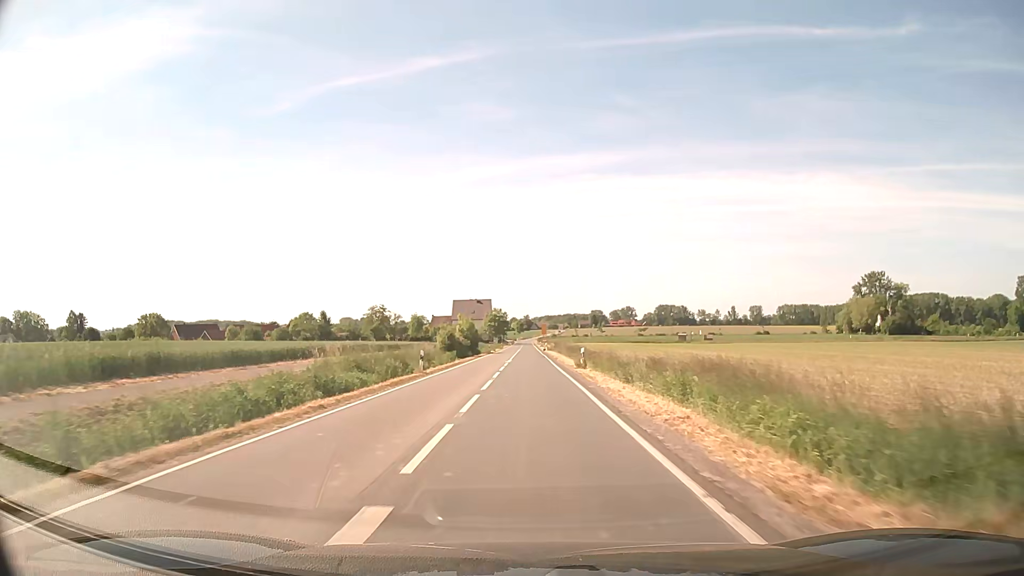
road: secondary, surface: asphalt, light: Day
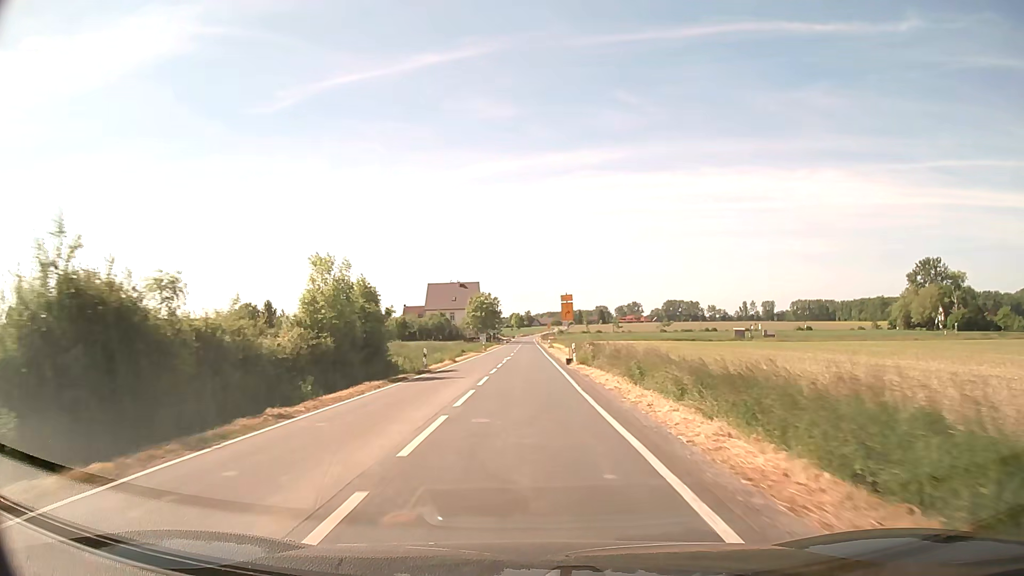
(+0.2, +53.9) m; 0°
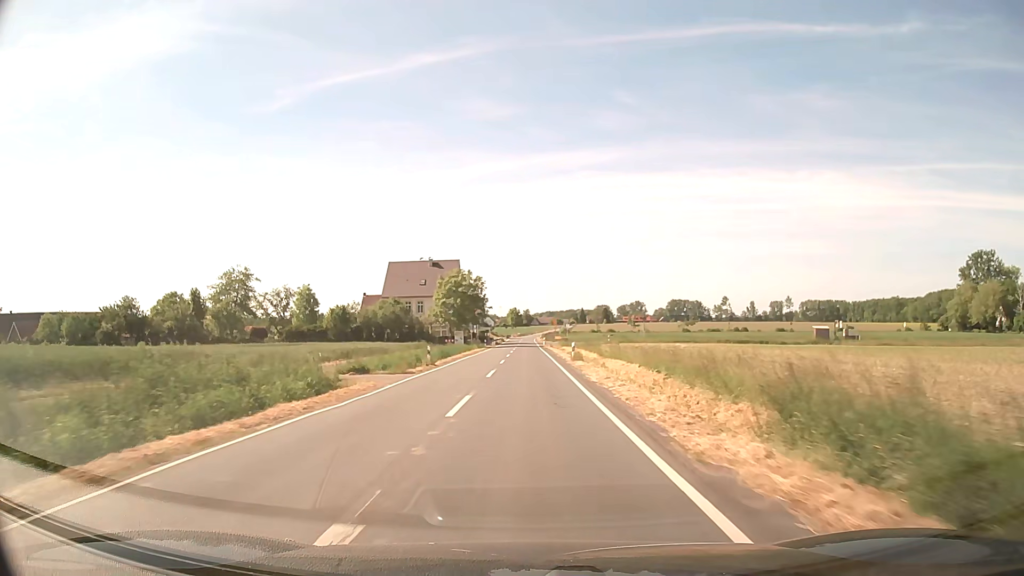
(-0.1, +43.1) m; 0°
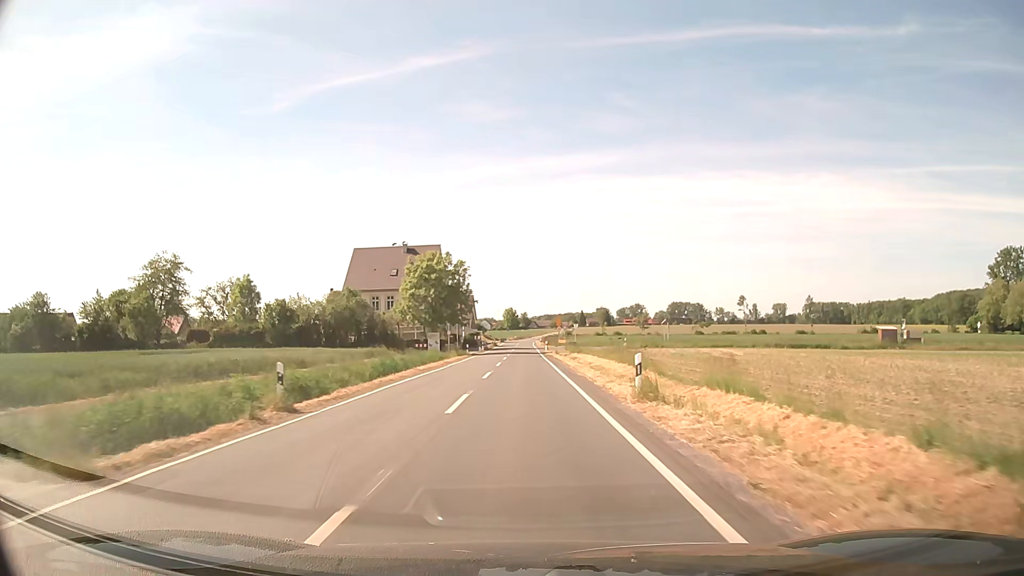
(0.0, +21.6) m; 0°
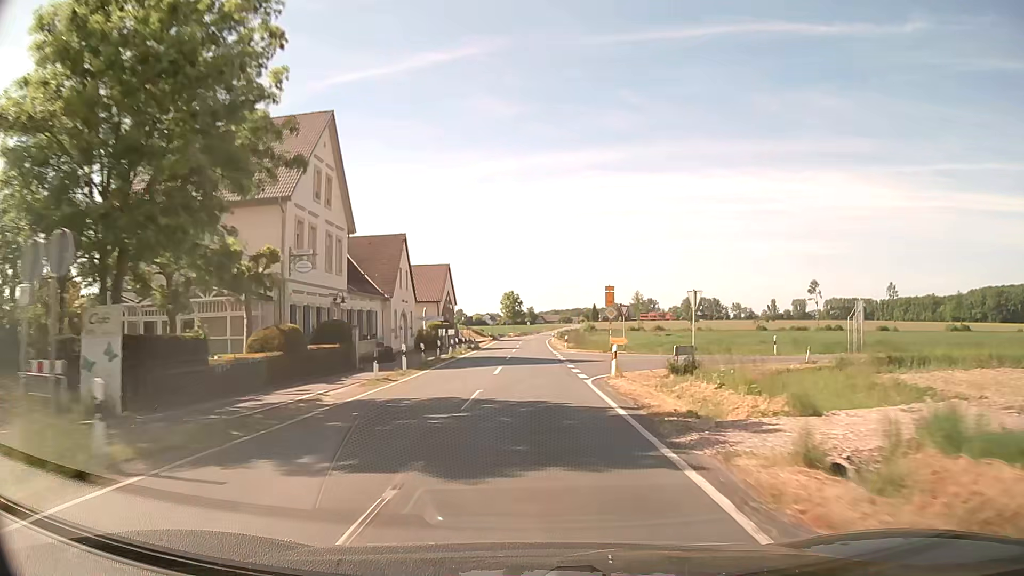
(-0.4, +53.8) m; -1°
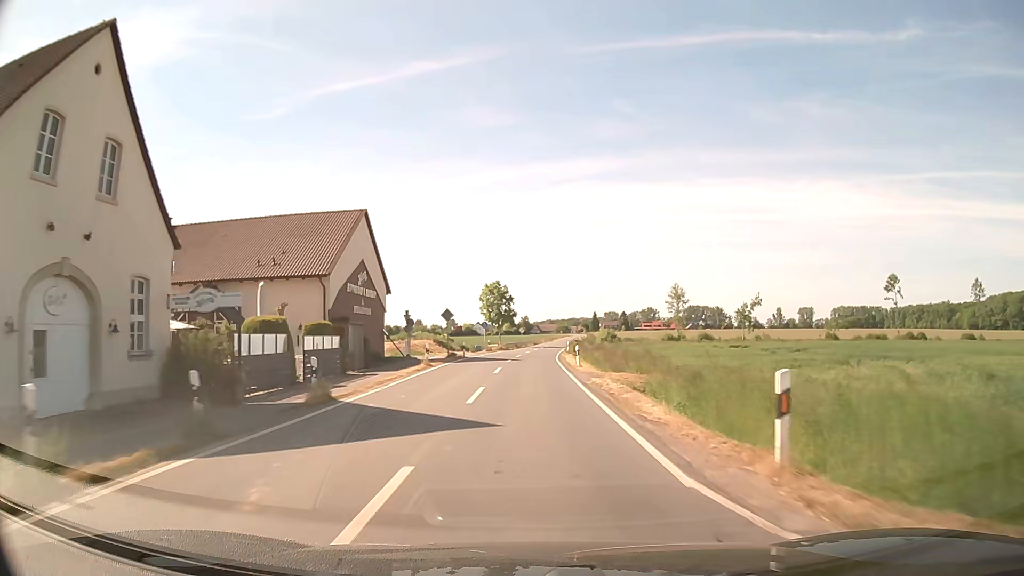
(+0.4, +42.8) m; +1°
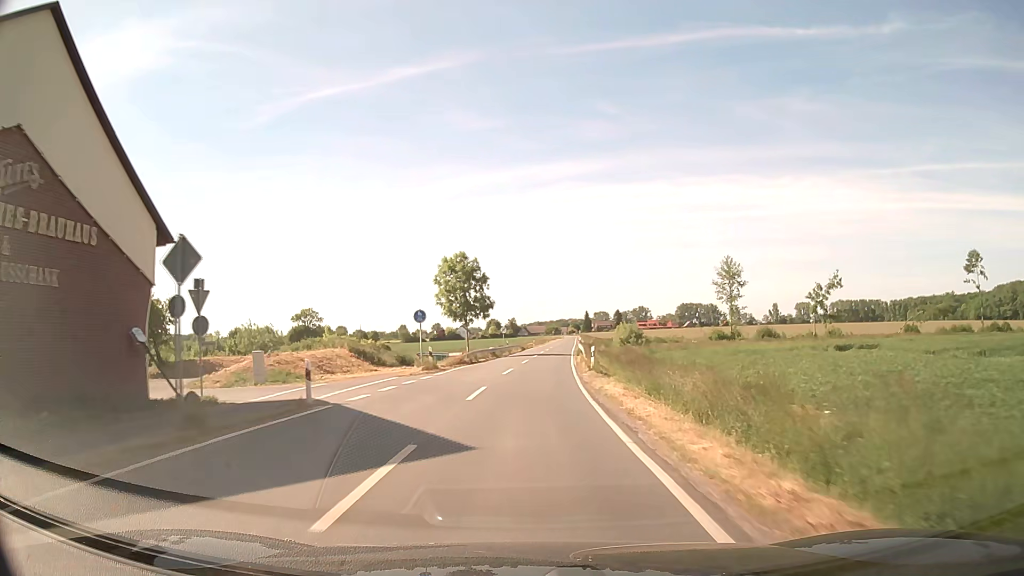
(+0.2, +32.1) m; +1°
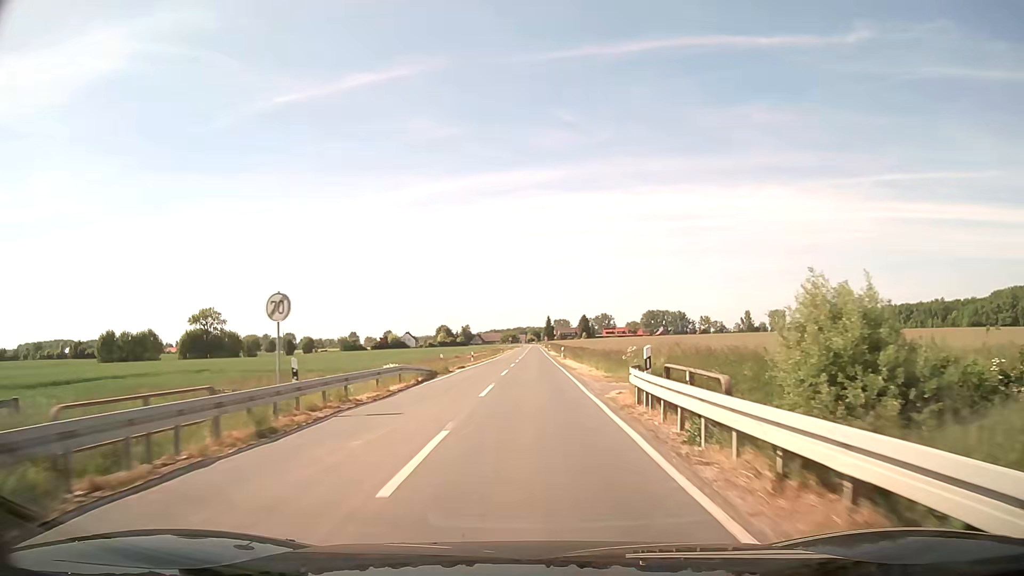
(+1.8, +53.7) m; +3°
(0, +10) (0, +20) (0, +30) (0, +40) (+1, +50) (+1, +60) (+1, +70) (+1, +80) (+1, +90) (+1, +100) m
